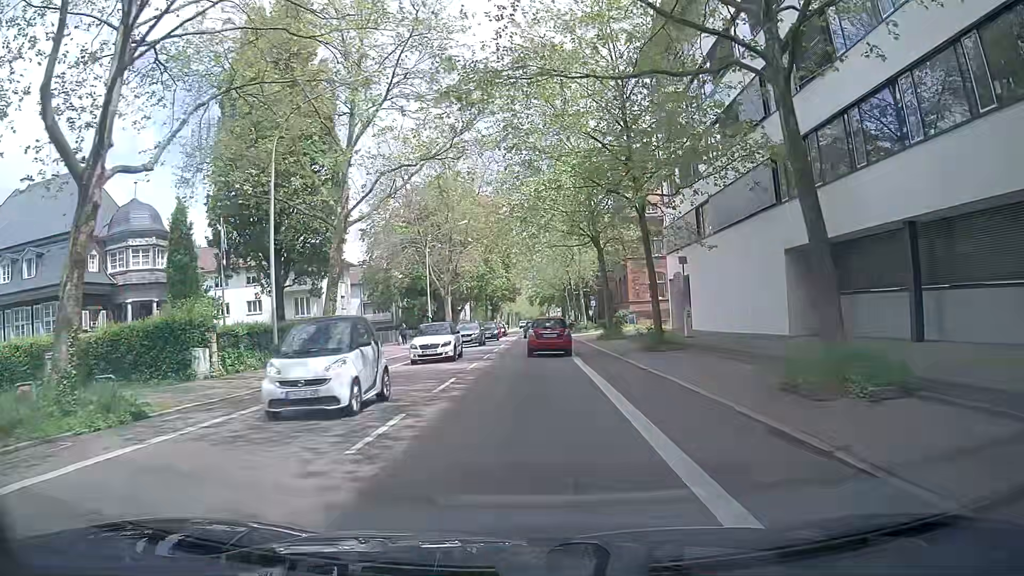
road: secondary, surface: asphalt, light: Day
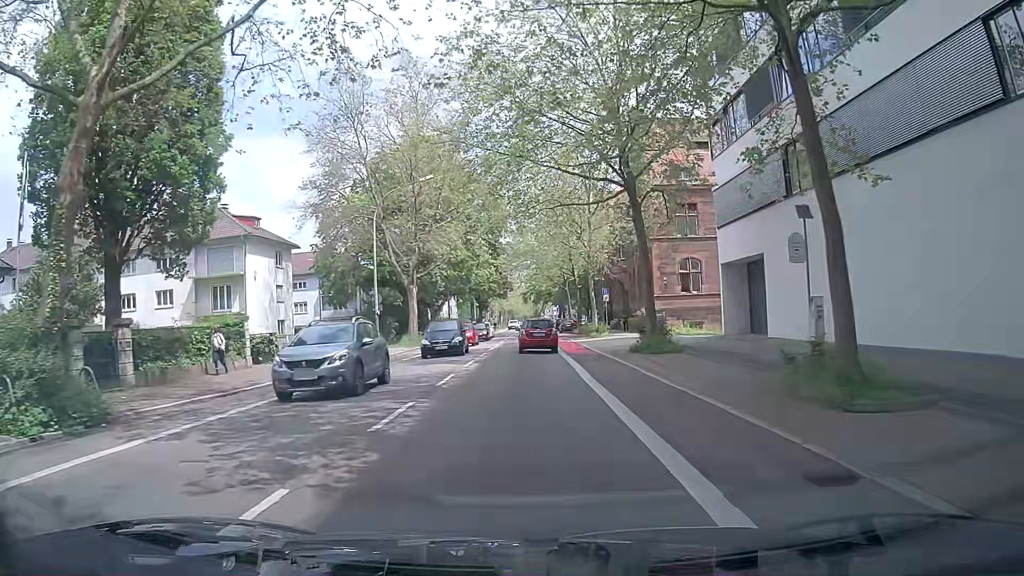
(0.0, +17.0) m; 0°
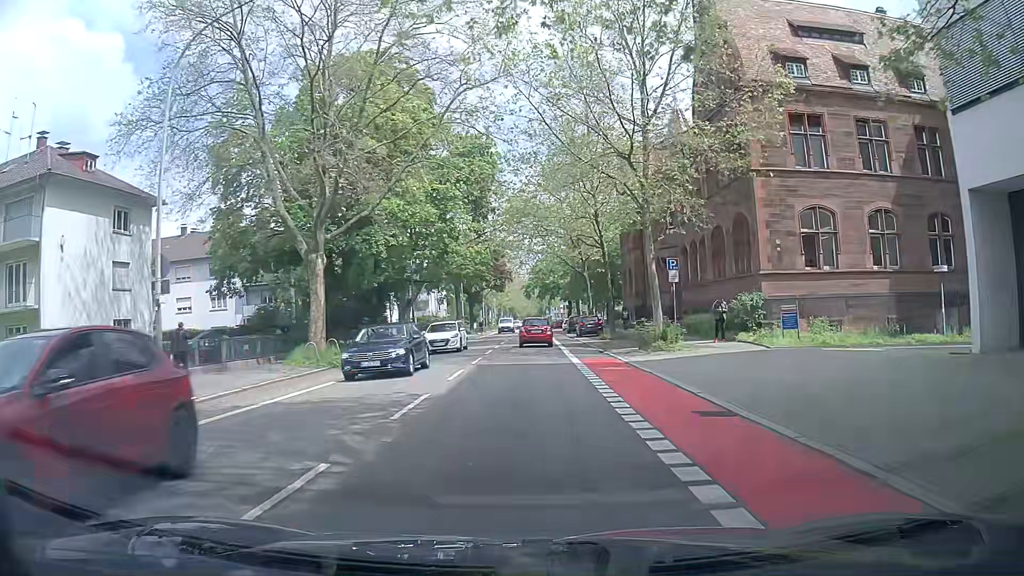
(-0.2, +23.6) m; +1°
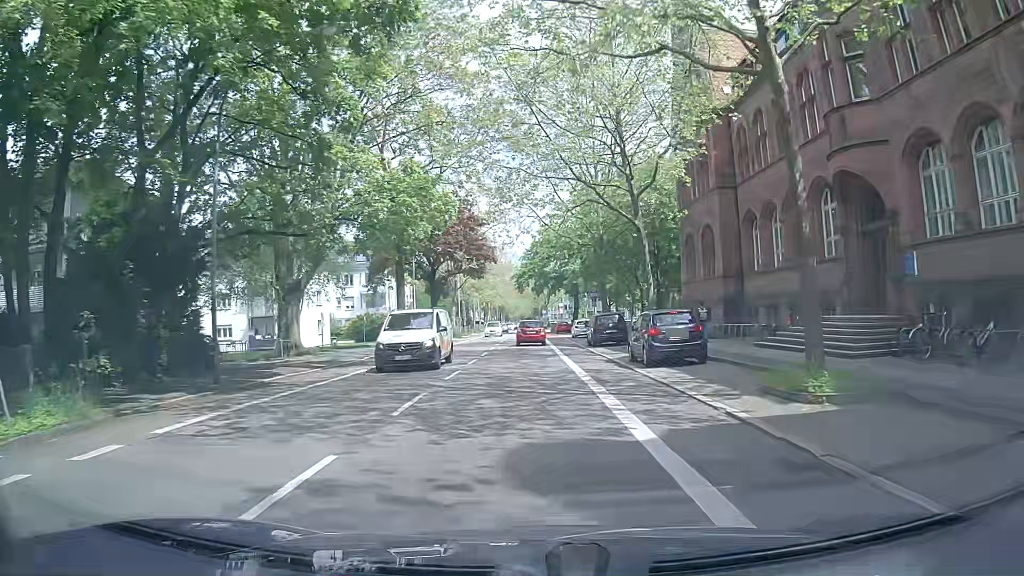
(-1.0, +30.5) m; -1°
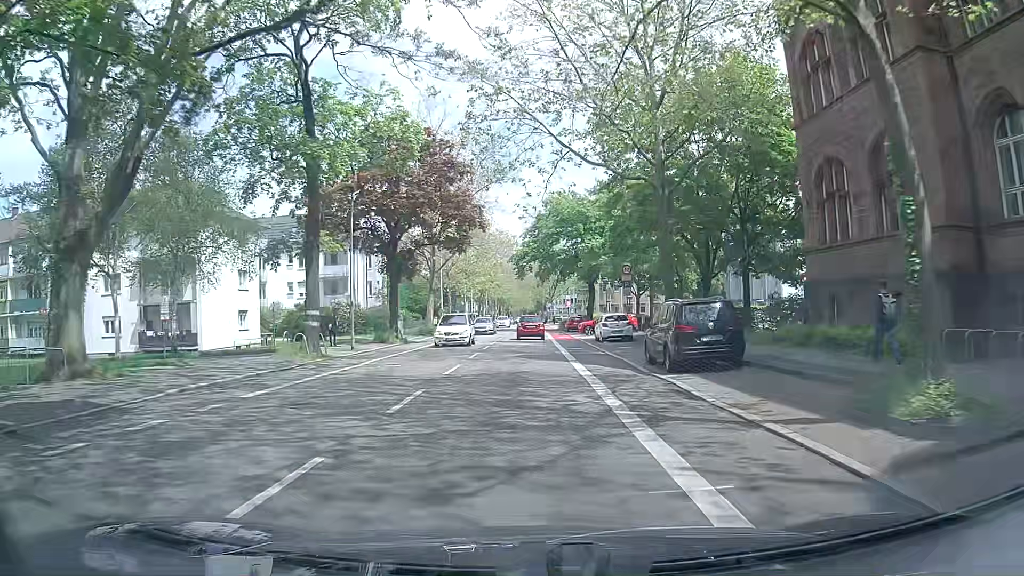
(-0.2, +18.9) m; 0°
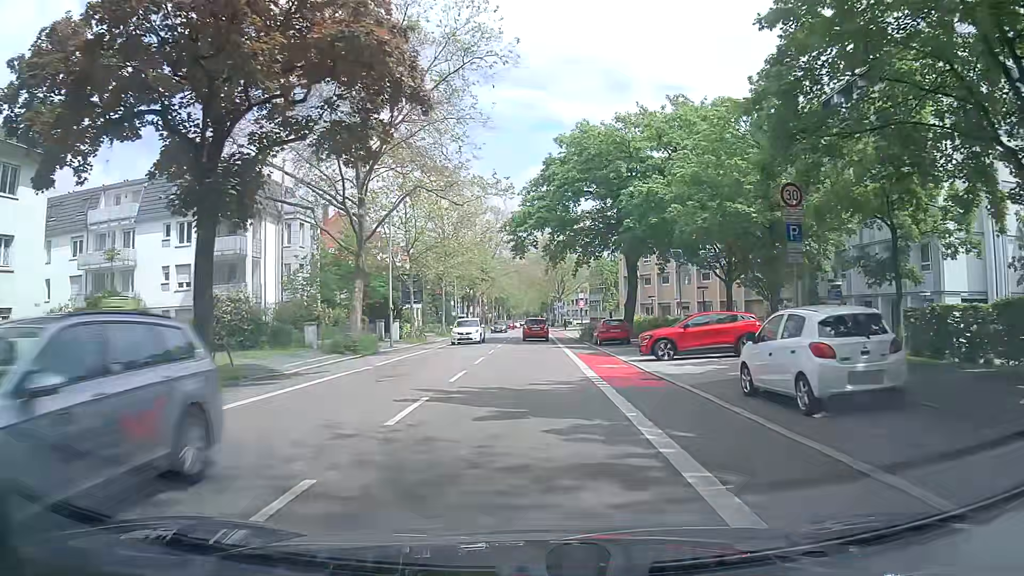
(-0.8, +25.7) m; 0°
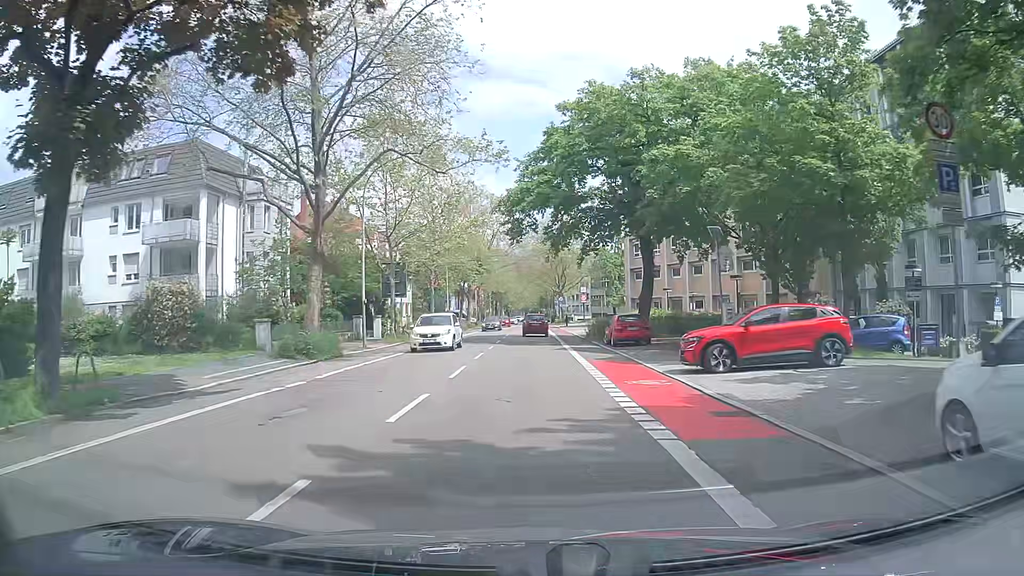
(-0.2, +6.3) m; -1°
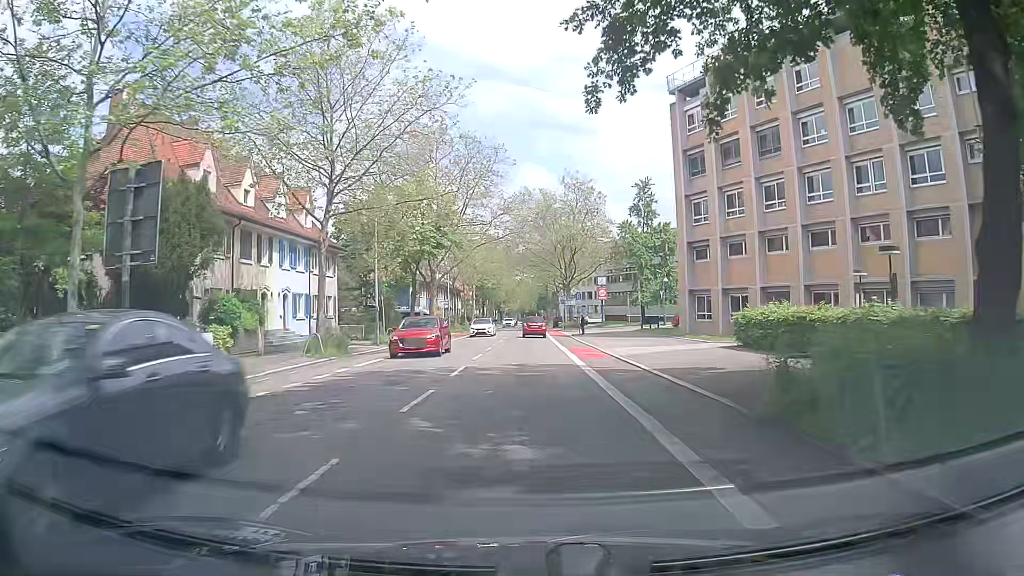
(-0.1, +30.2) m; 0°
